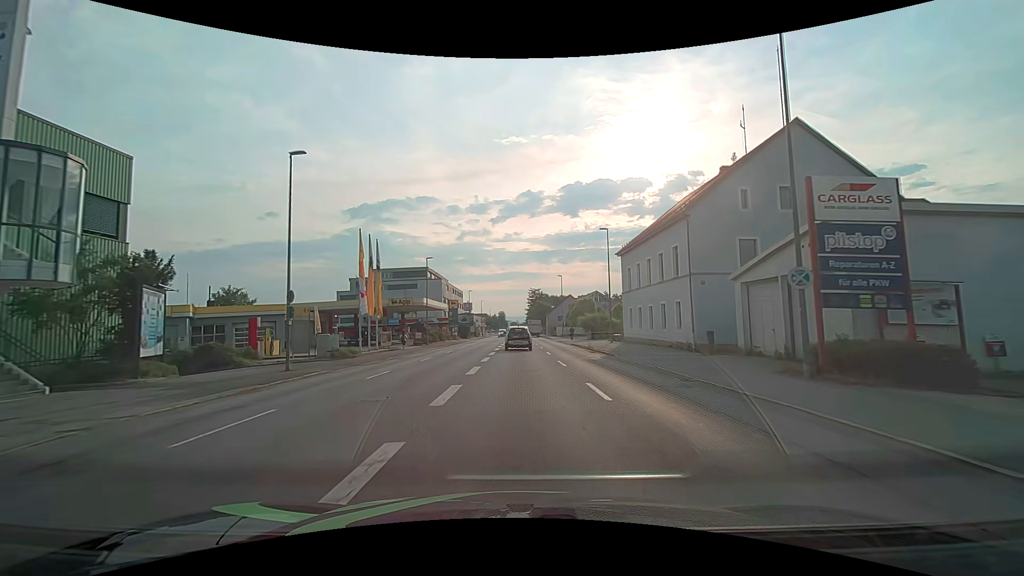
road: tertiary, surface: asphalt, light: Day
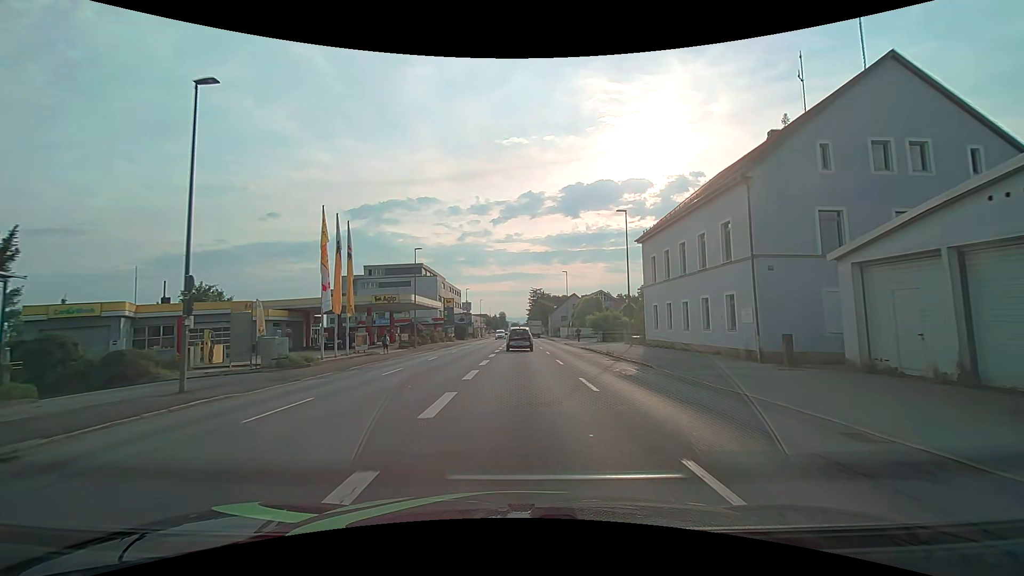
(0.0, +7.3) m; 0°
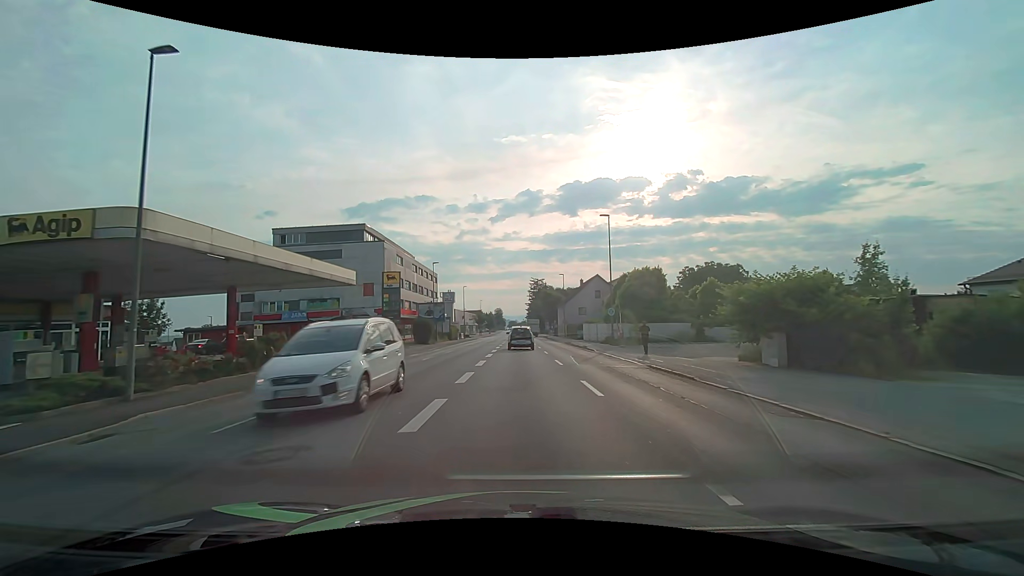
(+0.4, +37.2) m; +1°
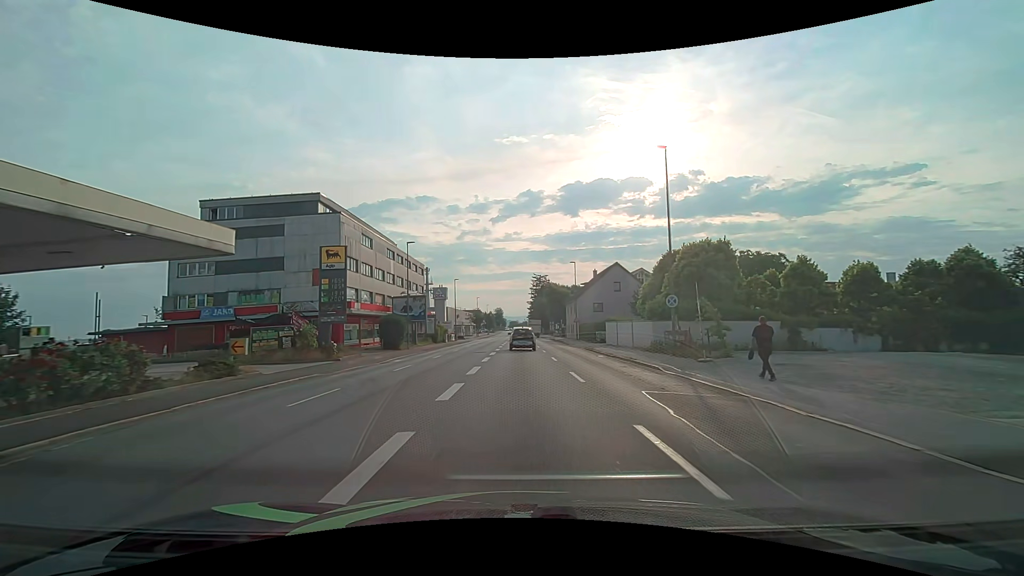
(0.0, +15.1) m; 0°
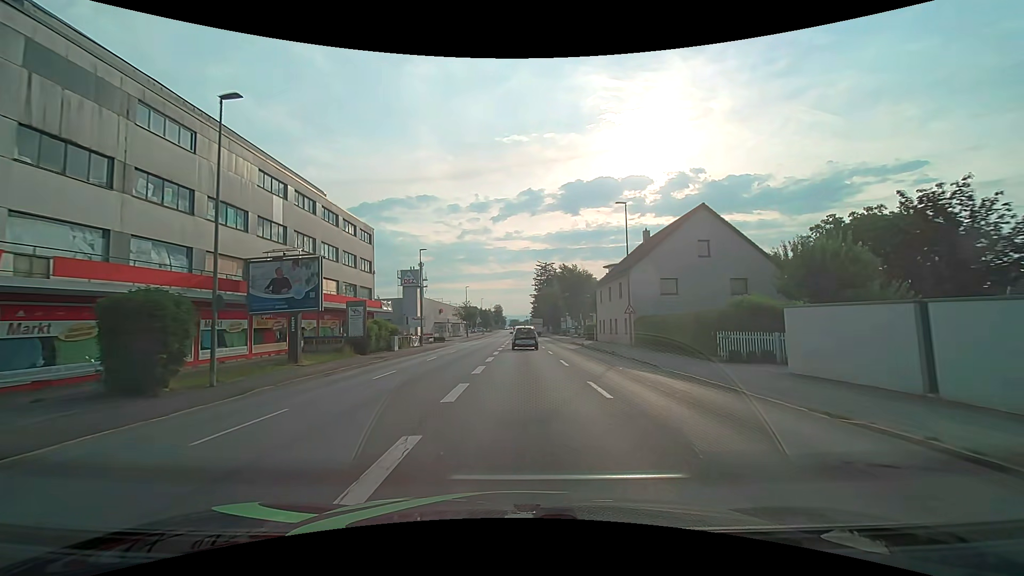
(-0.2, +30.4) m; 0°
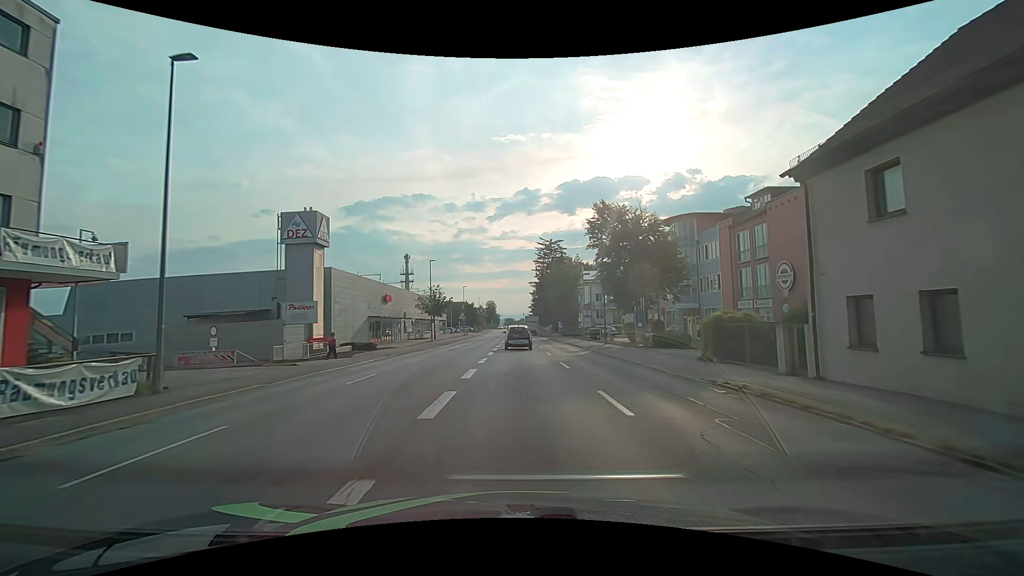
(0.0, +38.0) m; 0°
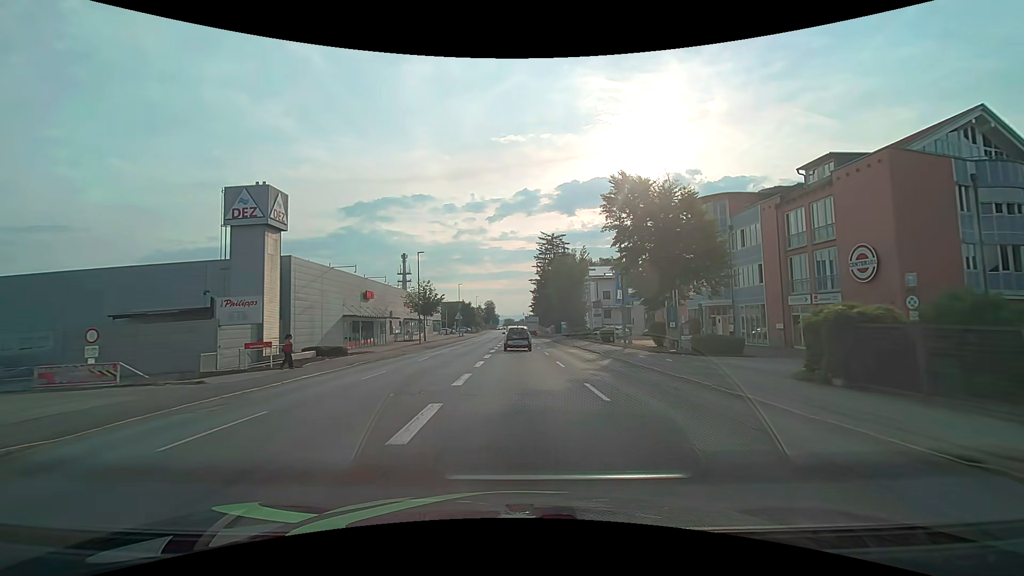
(0.0, +7.5) m; 0°
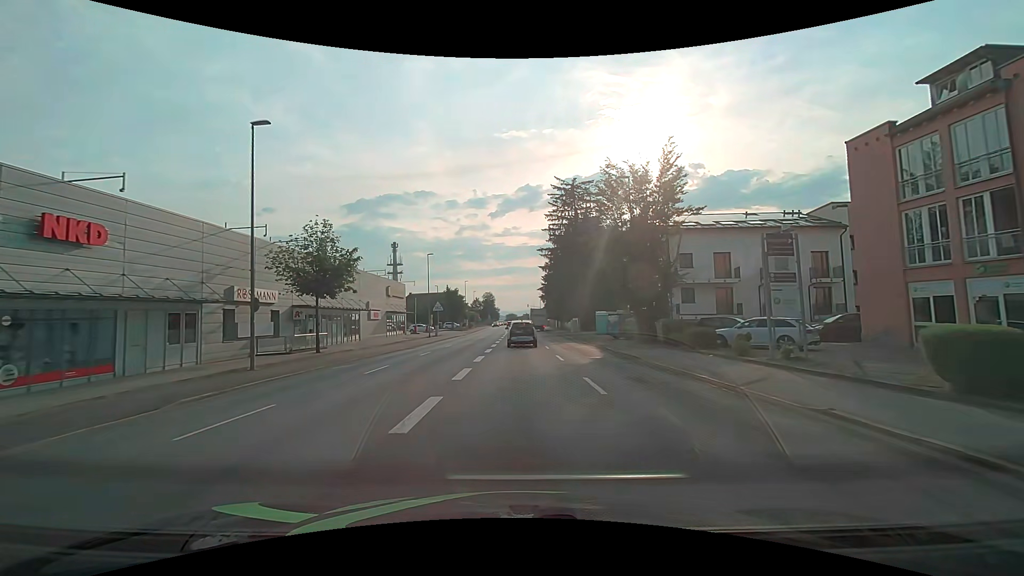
(-0.1, +35.5) m; -1°
